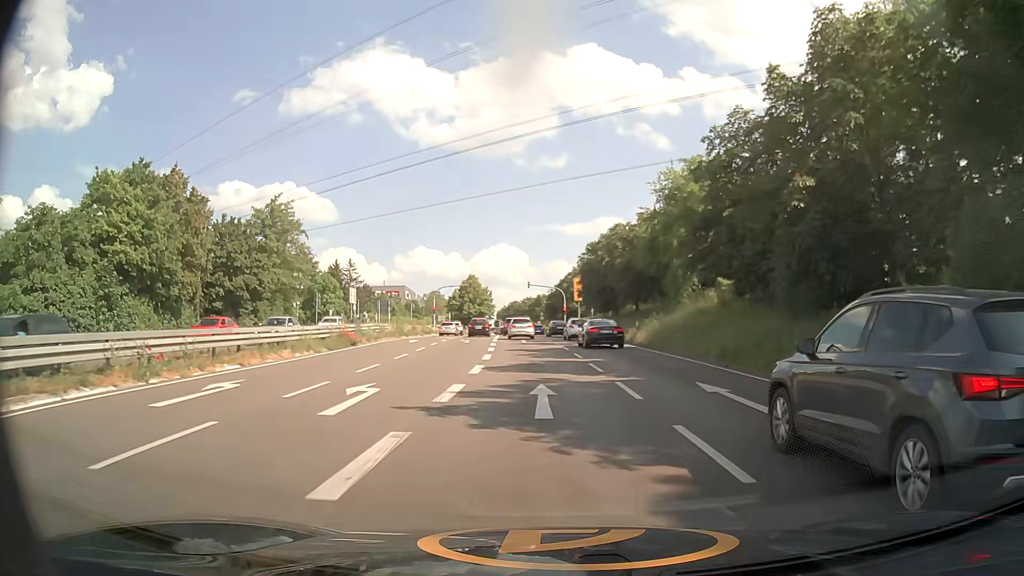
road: primary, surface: asphalt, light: Day
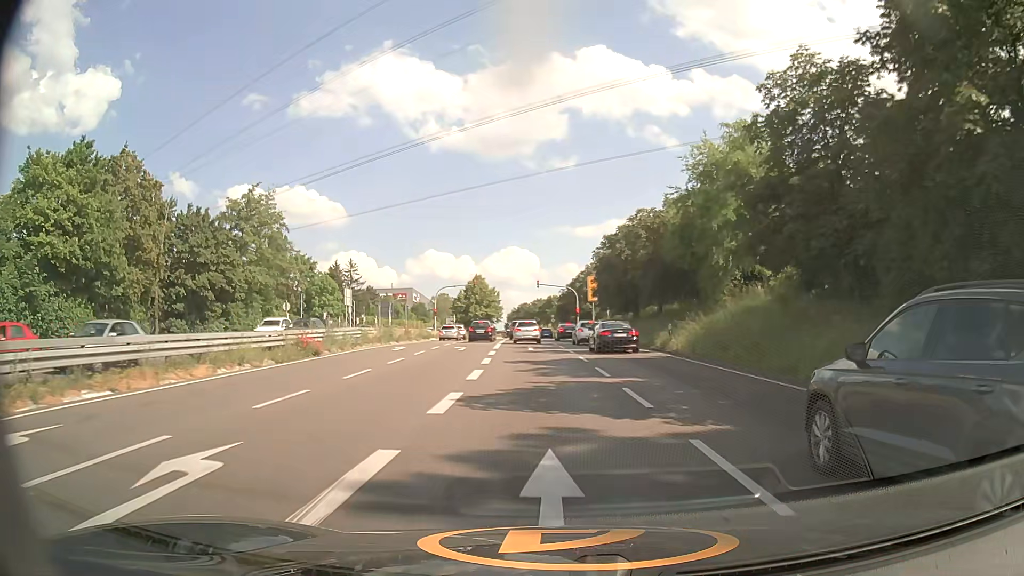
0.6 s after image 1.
(0.0, +6.8) m; -1°
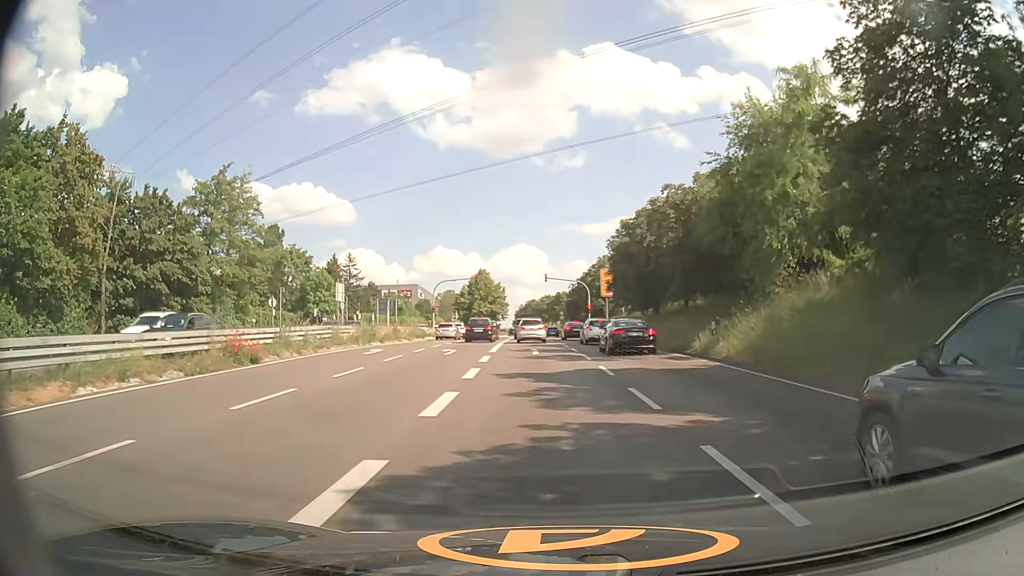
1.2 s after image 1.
(-0.1, +6.5) m; -1°
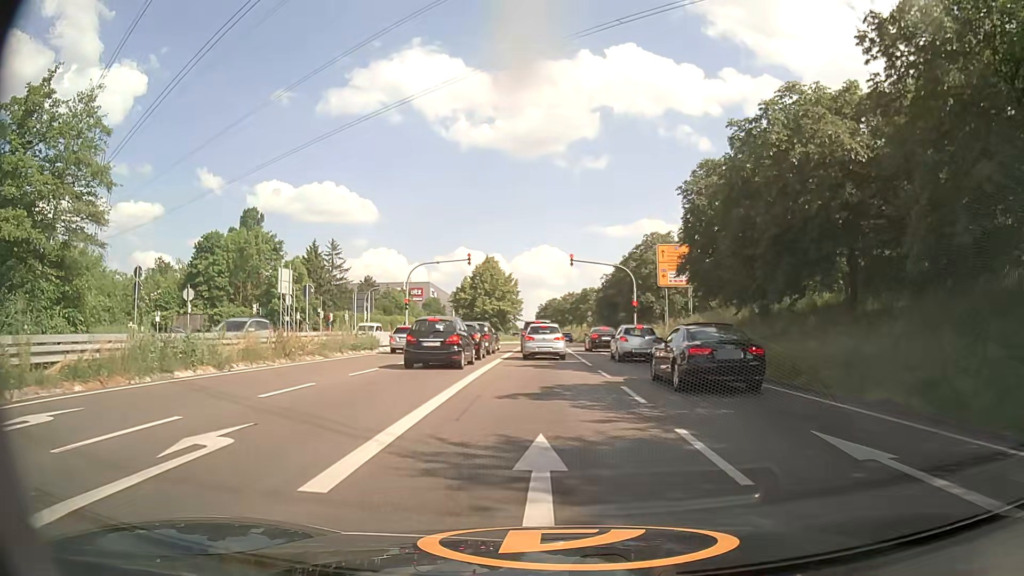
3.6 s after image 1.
(-0.4, +22.0) m; -2°
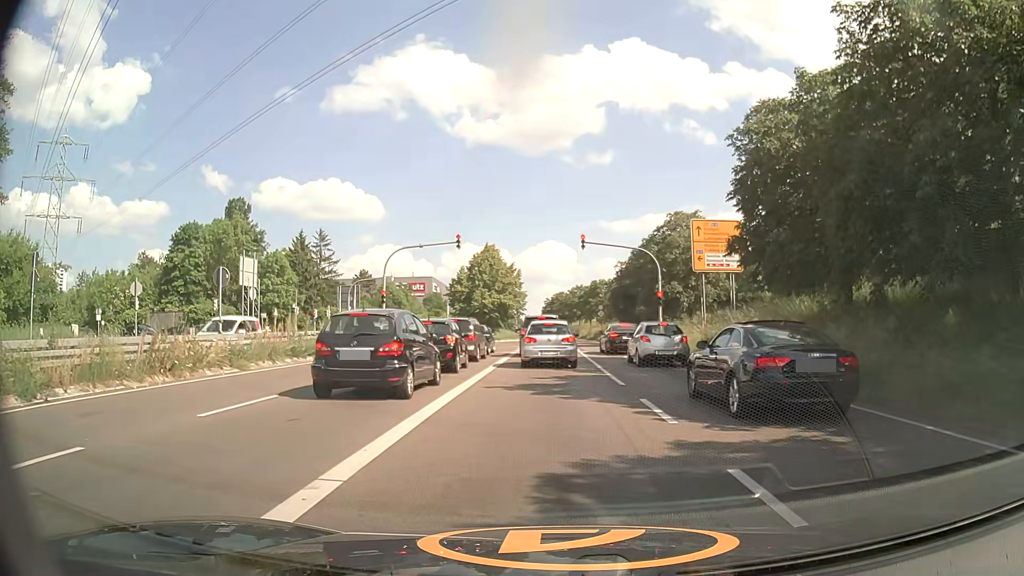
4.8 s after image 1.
(0.0, +8.2) m; 0°
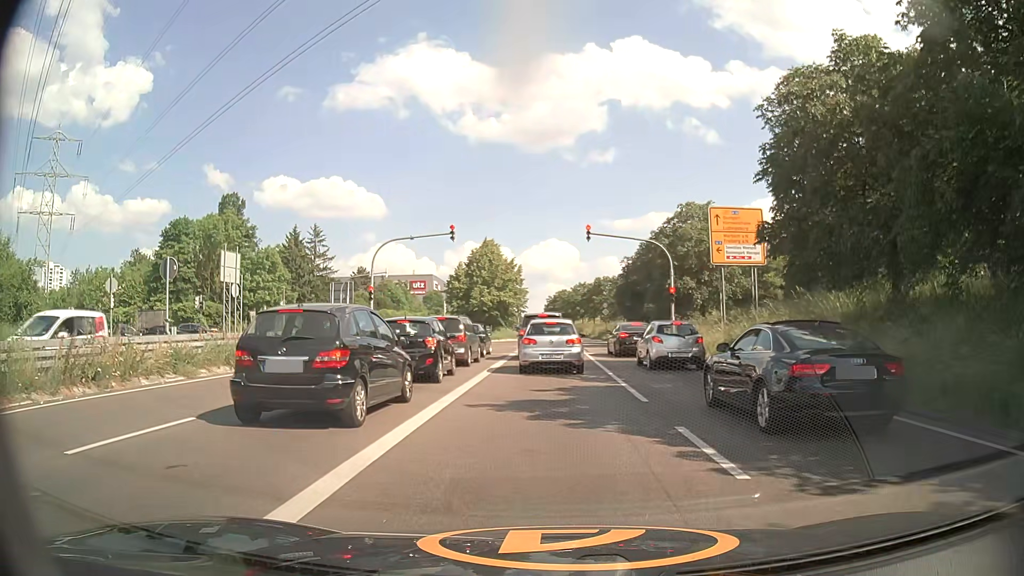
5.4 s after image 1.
(0.0, +3.2) m; -1°
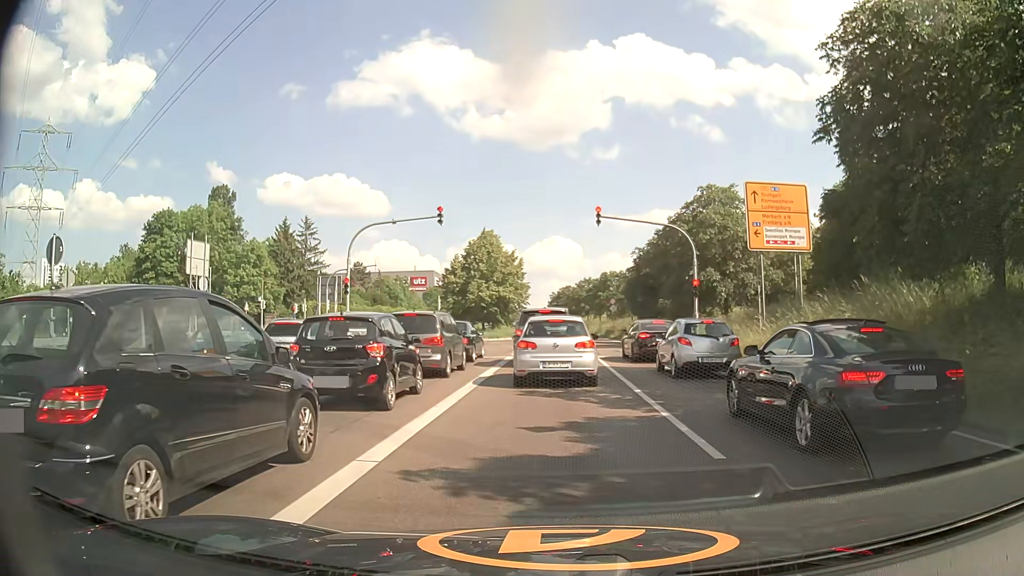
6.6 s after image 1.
(0.0, +4.9) m; +1°
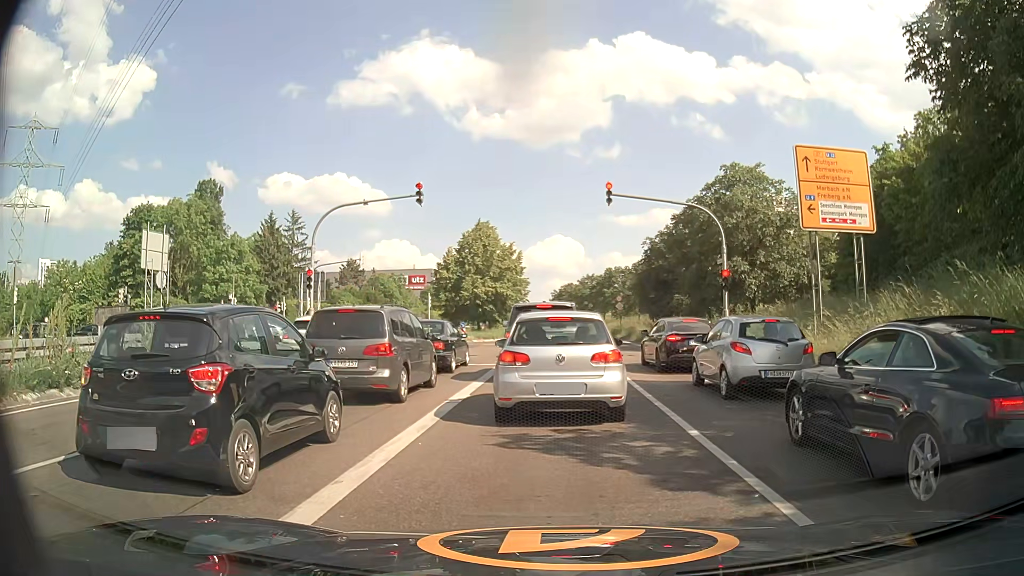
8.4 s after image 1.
(0.0, +5.1) m; -2°
